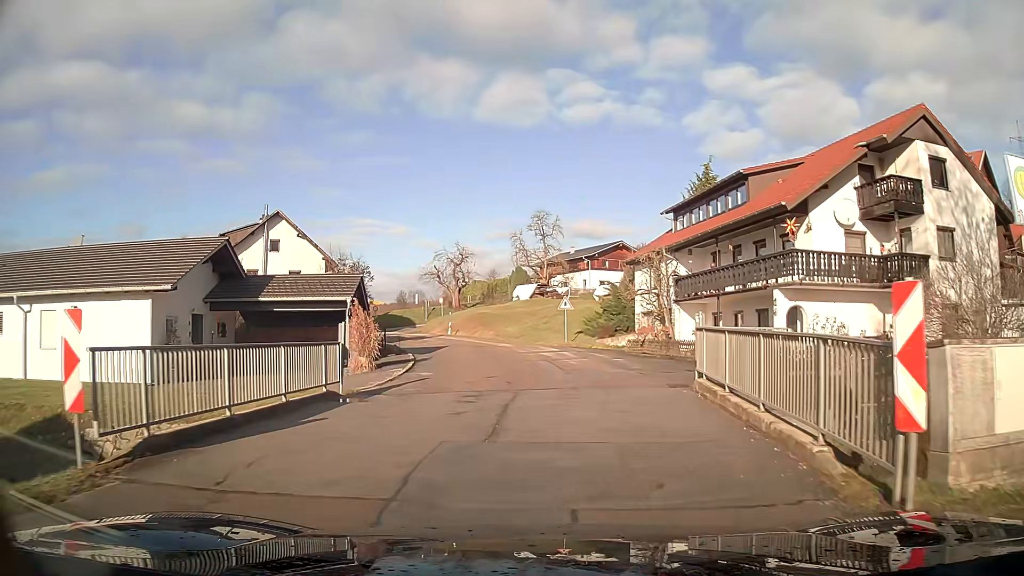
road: tertiary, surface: asphalt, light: Day
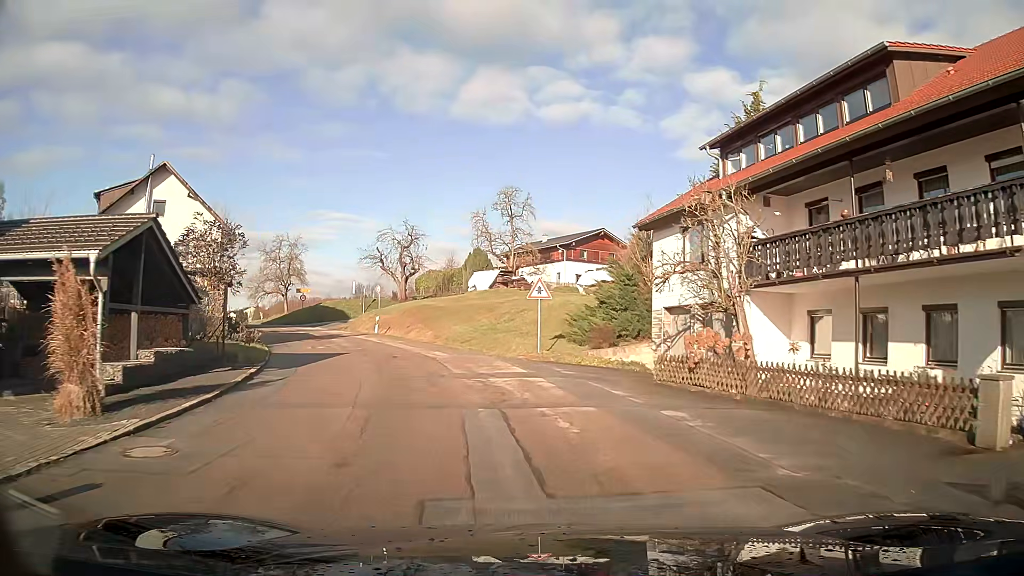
(+0.3, +14.6) m; +1°
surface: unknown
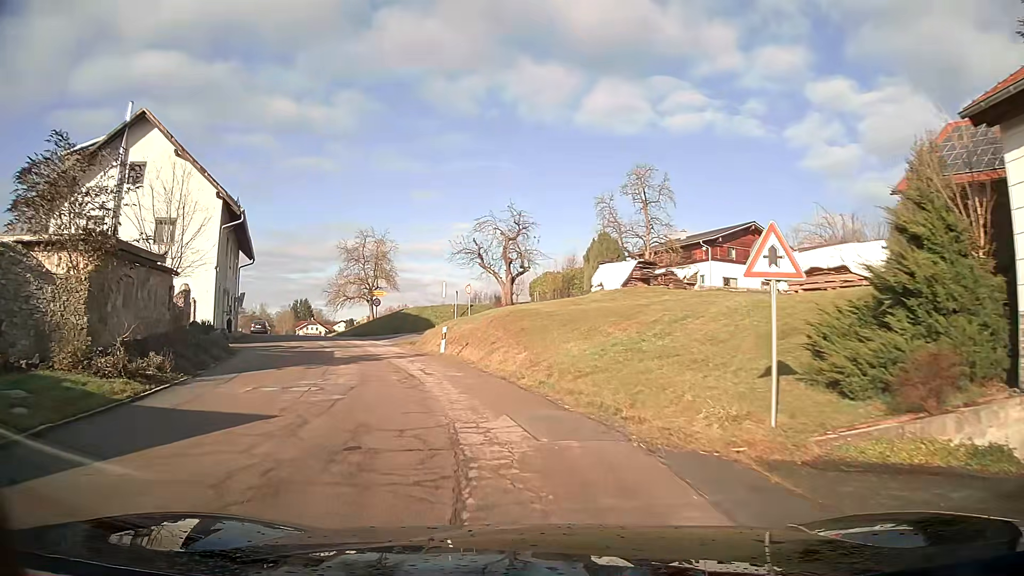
(-1.2, +14.6) m; -12°
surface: asphalt
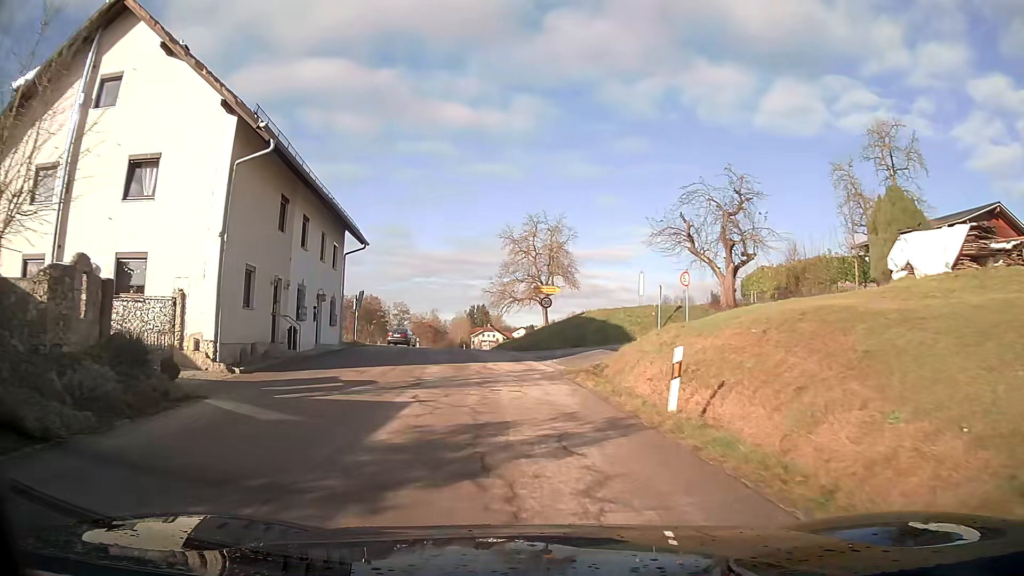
(-2.0, +14.3) m; -14°
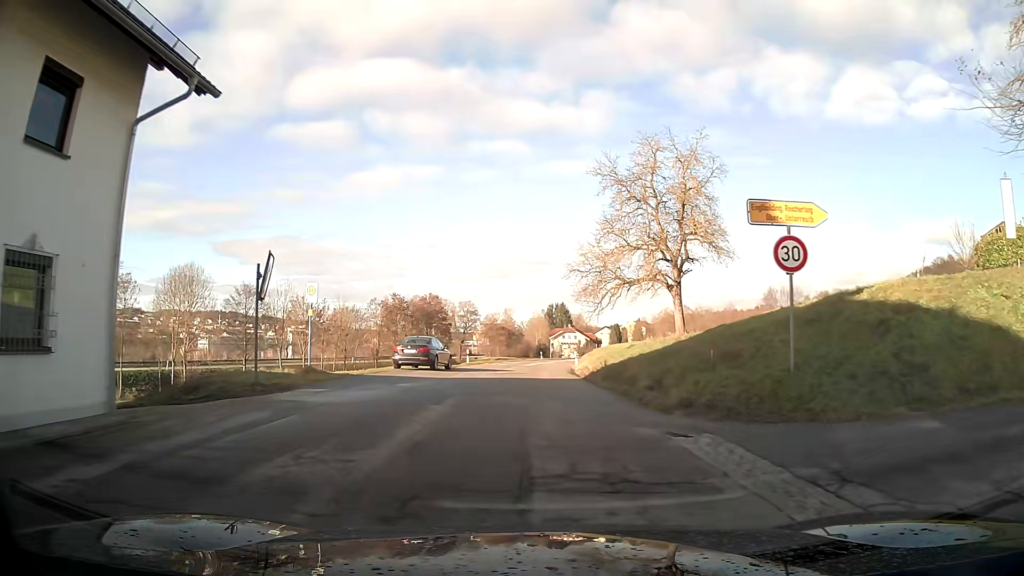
(-1.5, +24.5) m; -5°
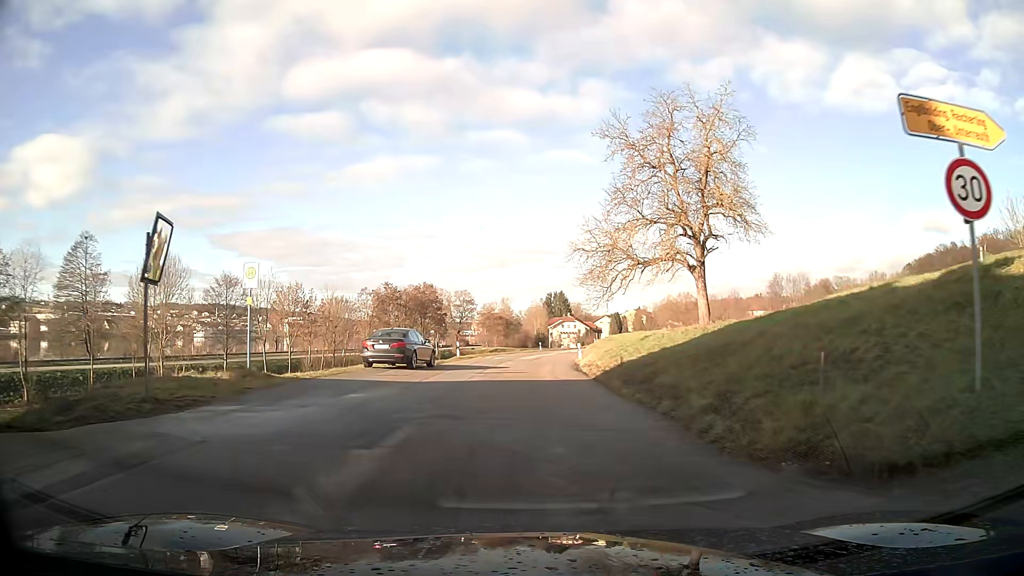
(0.0, +5.0) m; 0°
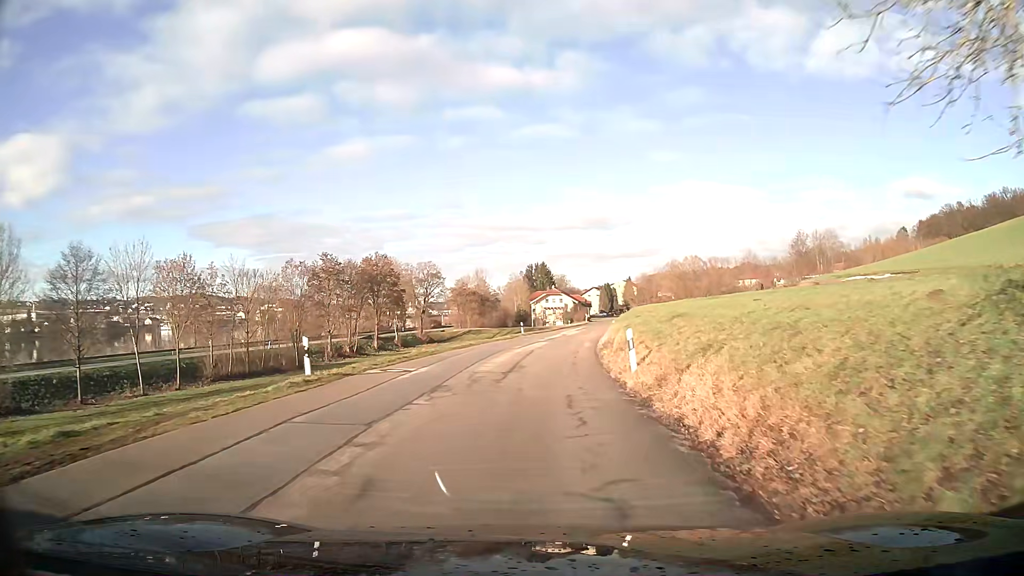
(+0.5, +25.7) m; +2°
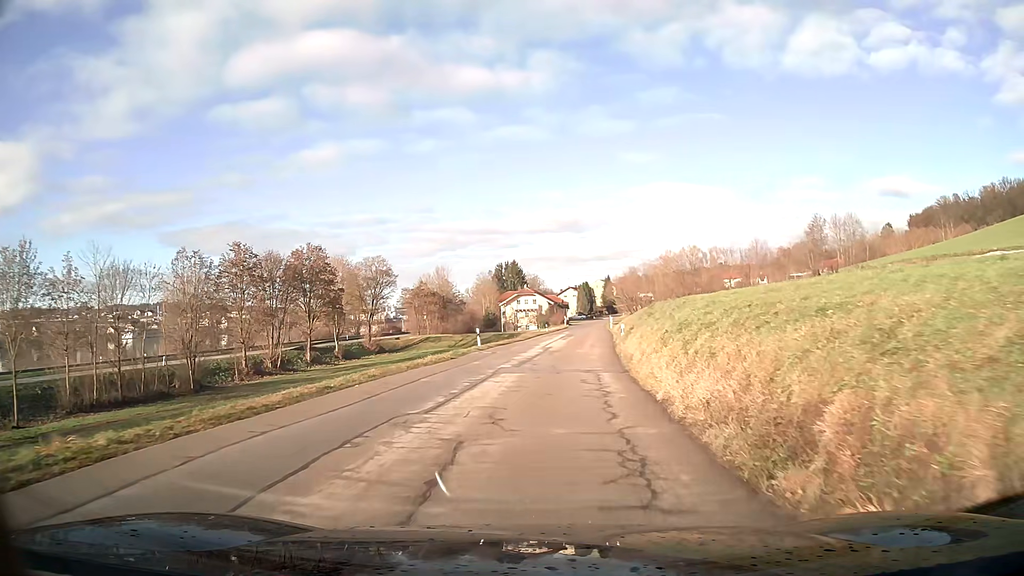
(+0.4, +20.8) m; +2°
(0, +10) (+1, +20) (+2, +30) (+3, +40) (+4, +50) (+4, +60) (+5, +70) (+6, +80) (+7, +90) (+8, +100) m
